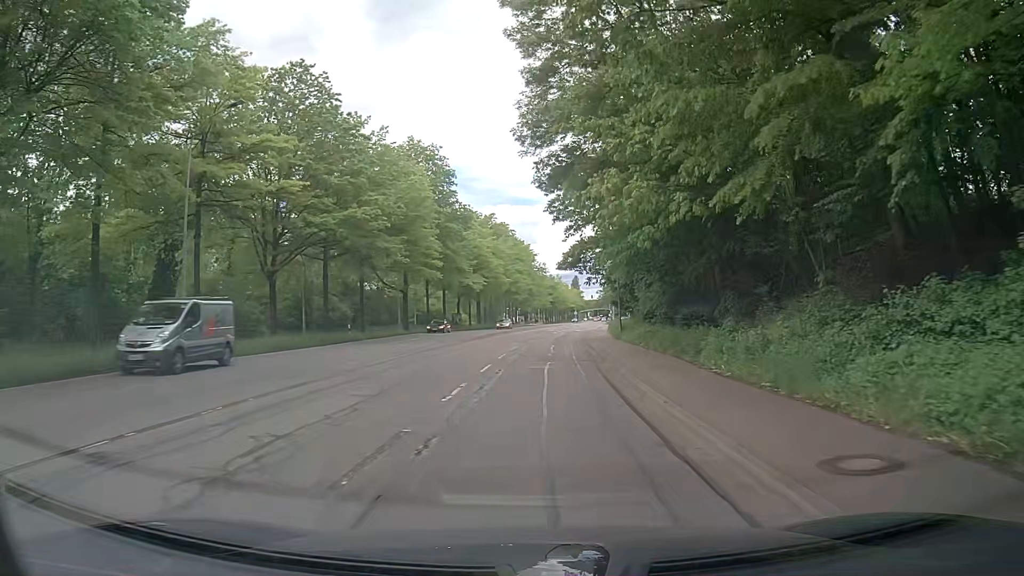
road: secondary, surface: asphalt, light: Day
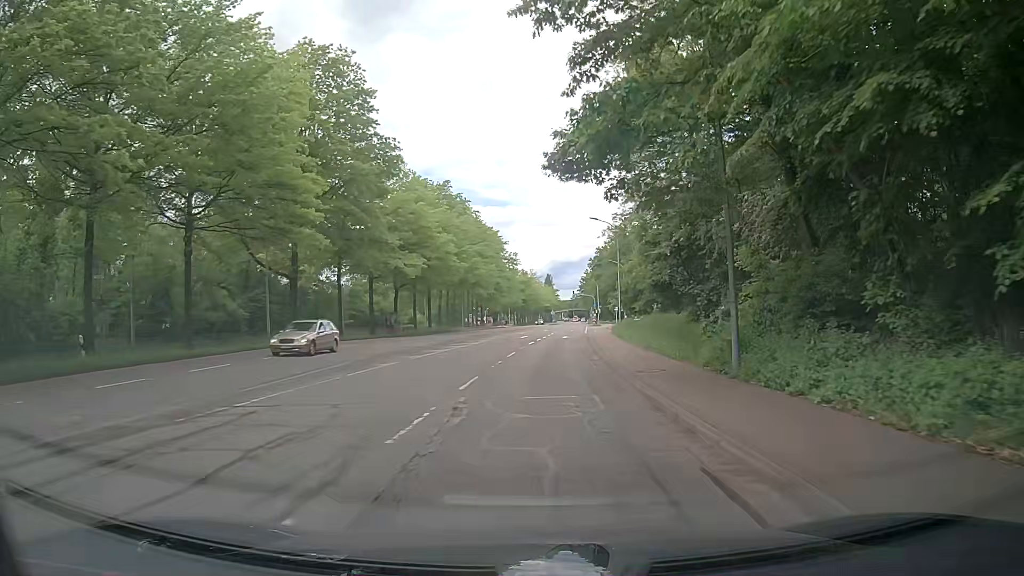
(+0.7, +27.9) m; +3°
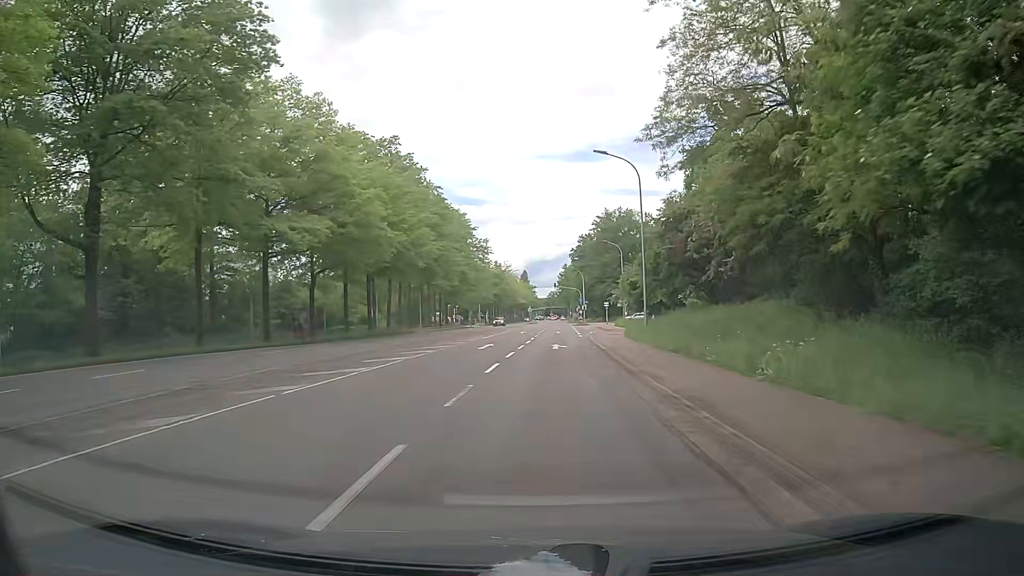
(-0.1, +21.4) m; +2°
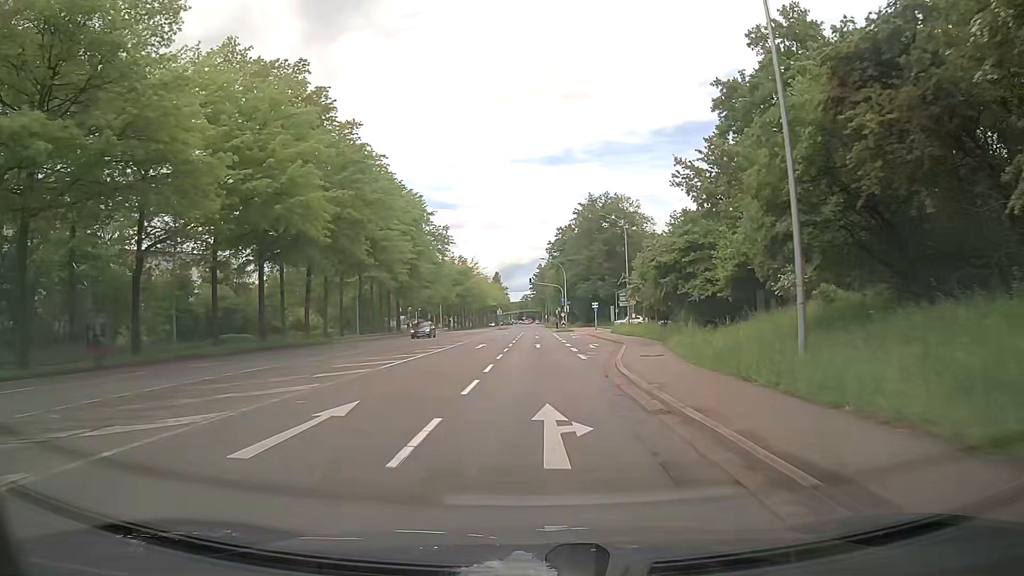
(+0.3, +21.9) m; +2°
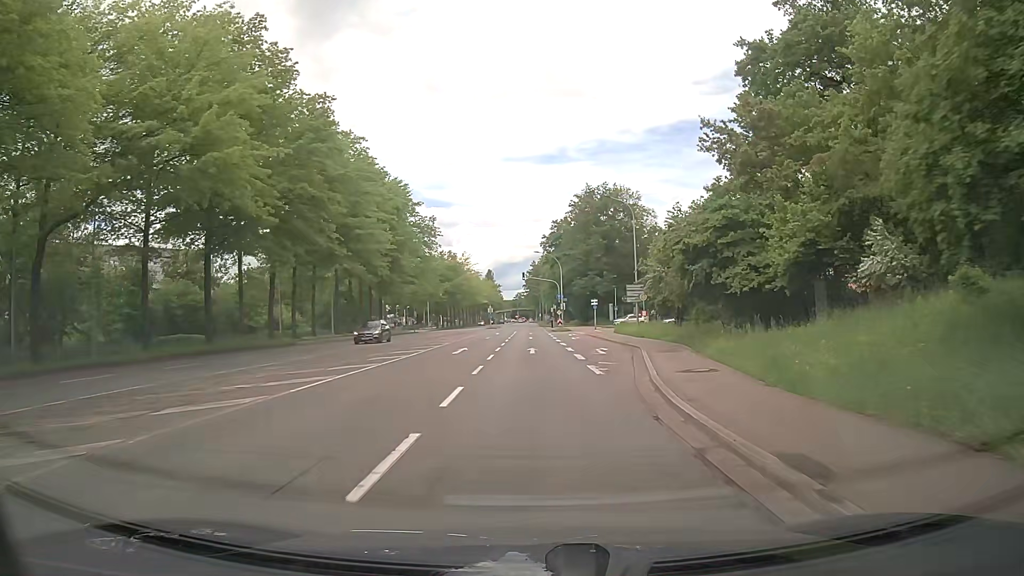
(+0.1, +7.4) m; +1°
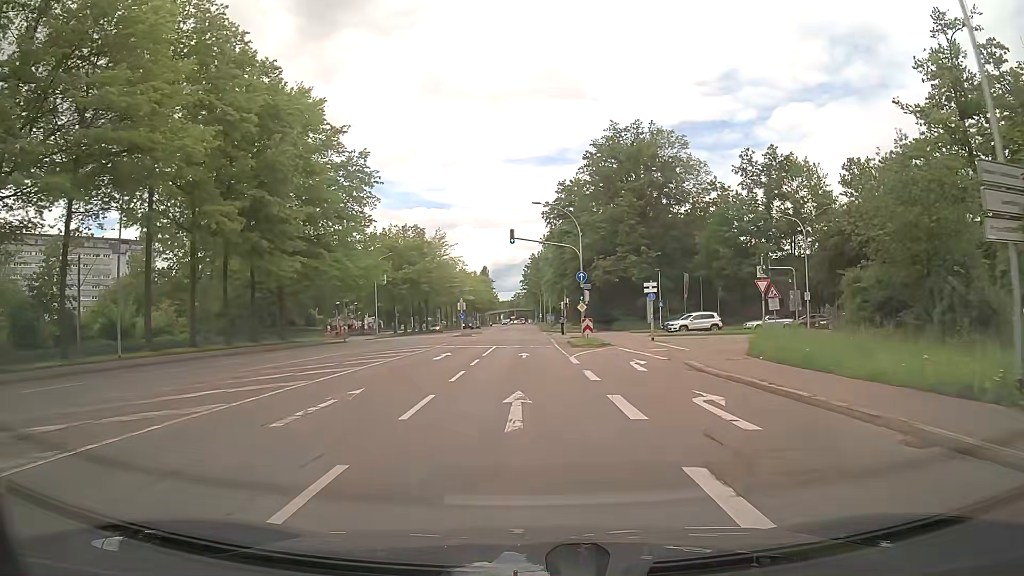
(0.0, +37.4) m; 0°
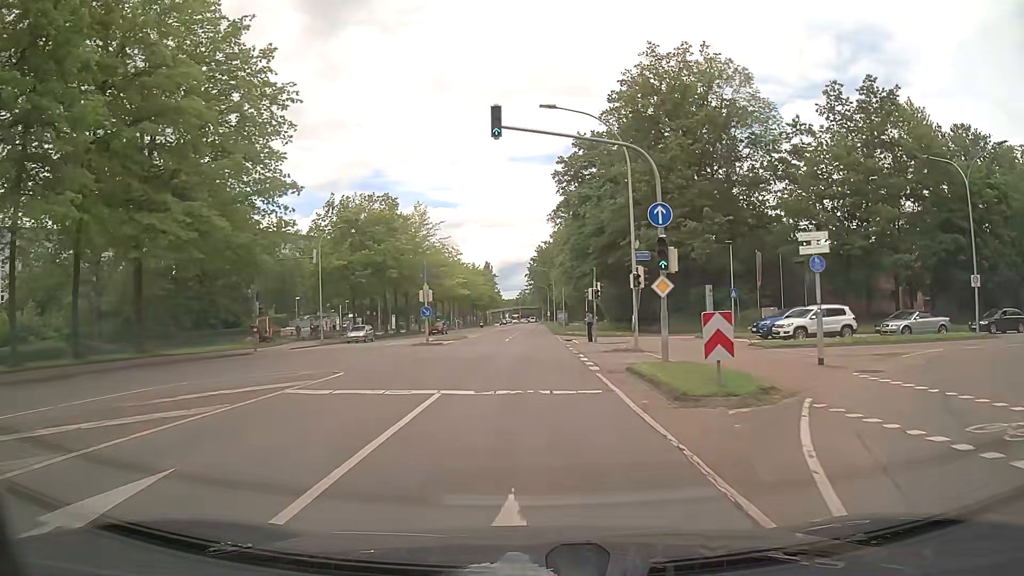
(-0.1, +22.8) m; 0°
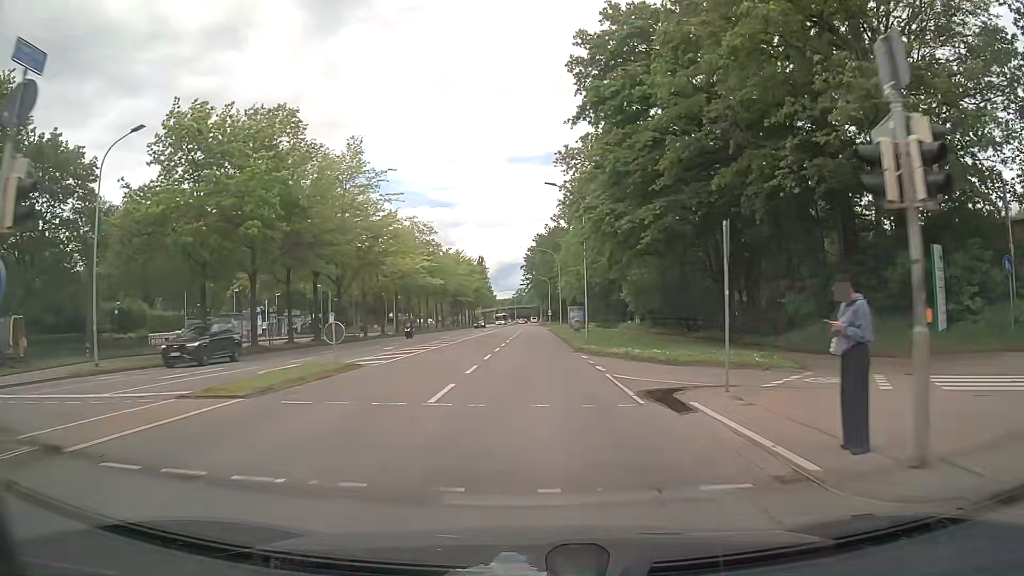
(0.0, +30.7) m; 0°
(0, +10) (0, +20) (0, +30) (0, +40) (0, +50) (0, +60) (0, +70) (0, +80) (0, +90) (0, +100) m
